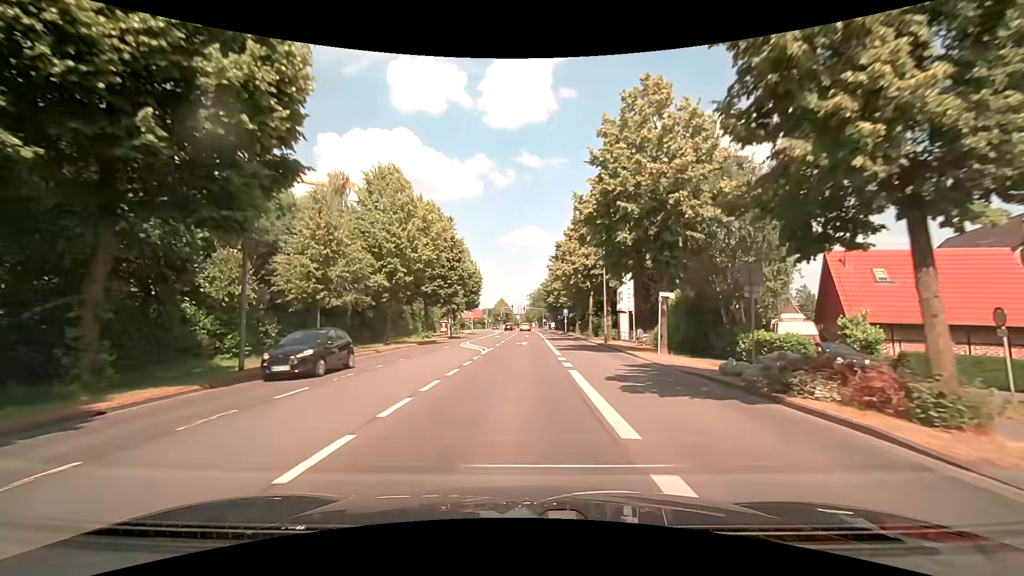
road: secondary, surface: asphalt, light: Day
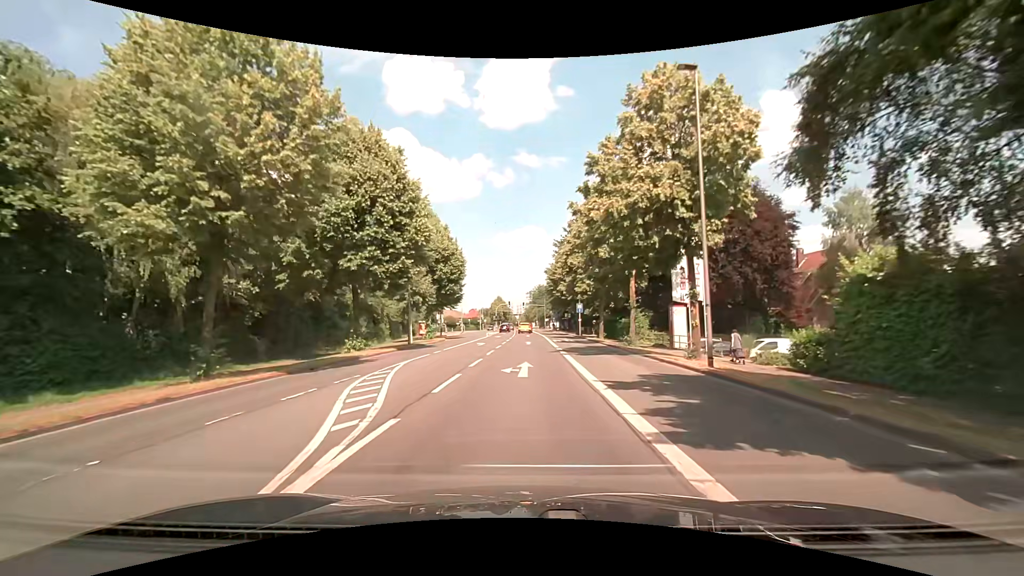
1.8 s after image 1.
(0.0, +21.0) m; 0°
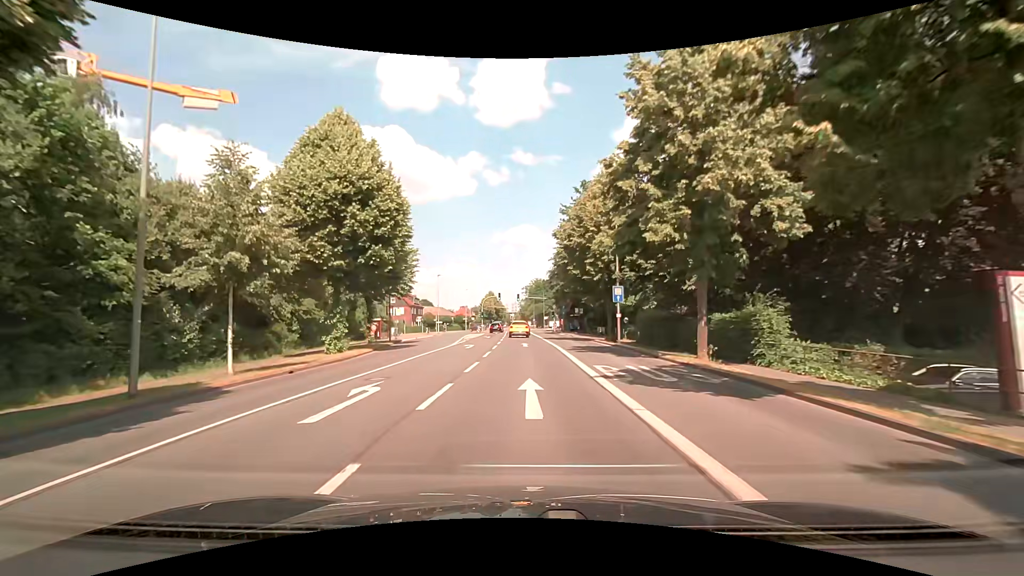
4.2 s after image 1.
(+0.2, +26.0) m; +2°
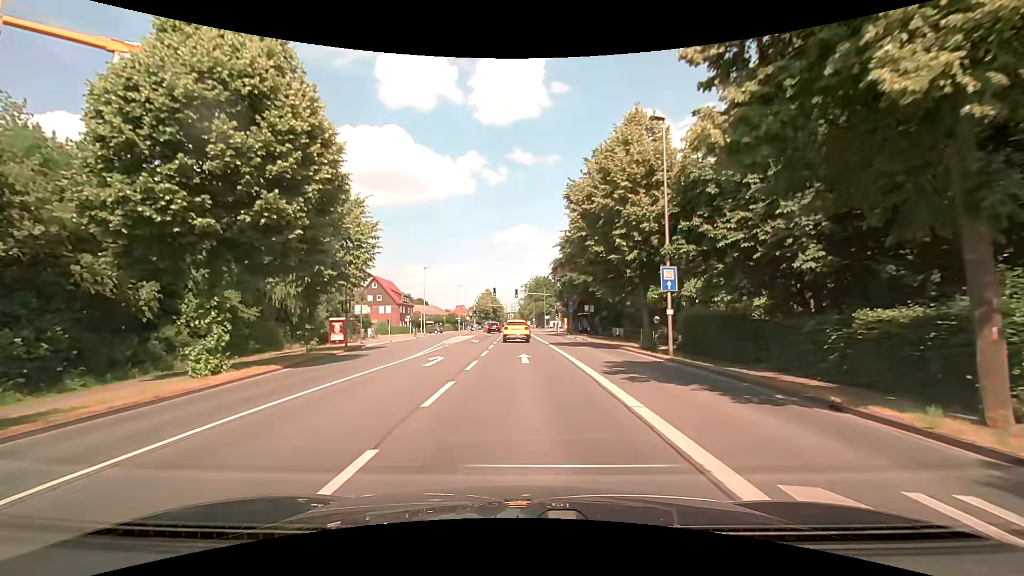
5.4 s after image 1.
(-0.2, +11.4) m; 0°
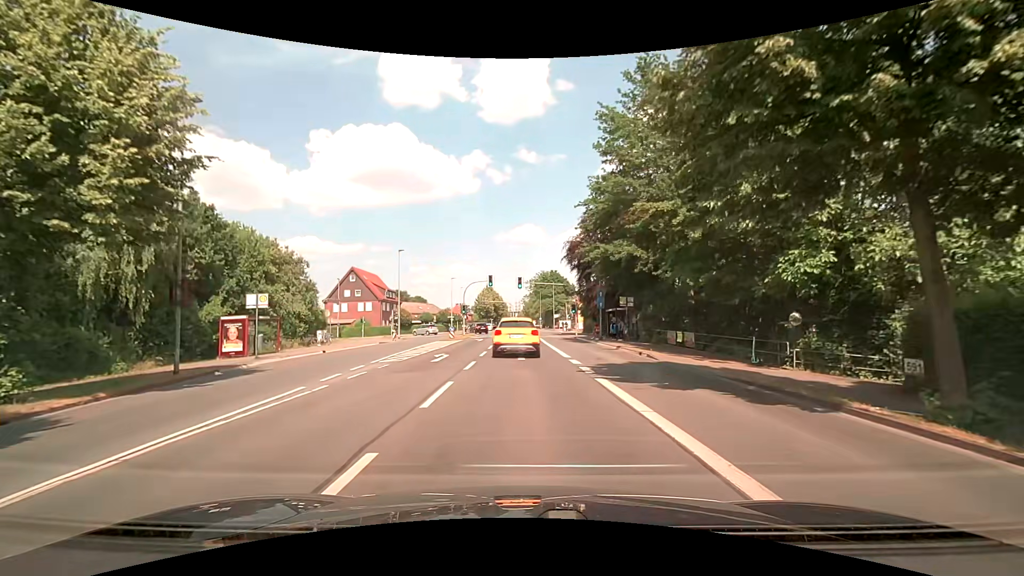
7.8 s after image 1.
(-0.5, +17.9) m; -1°
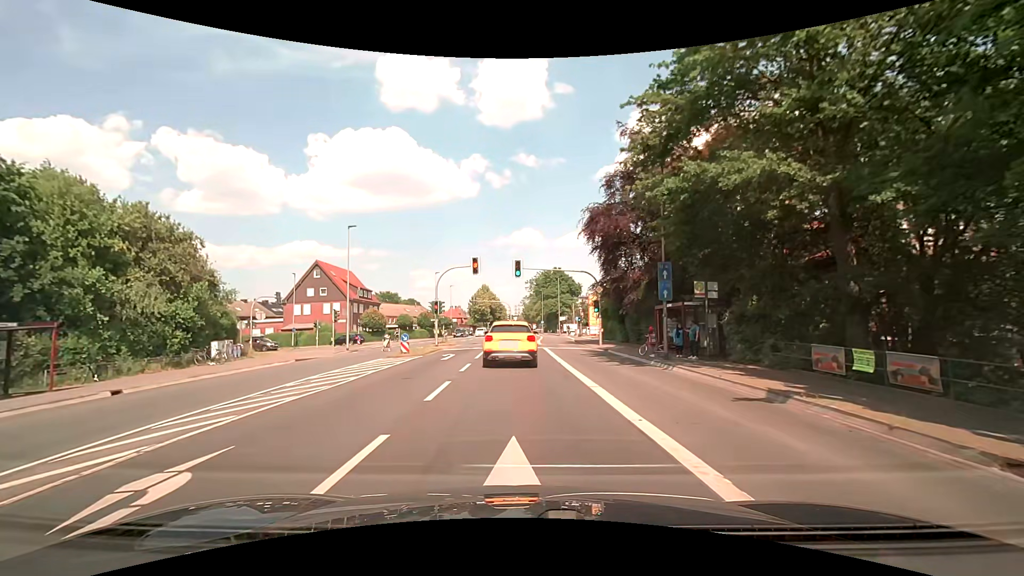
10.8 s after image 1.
(-0.2, +16.8) m; 0°
(0, +10) (0, +20) (0, +30) (0, +40) (0, +50) (0, +60) (0, +70) (0, +80) (0, +90) (0, +100) m
